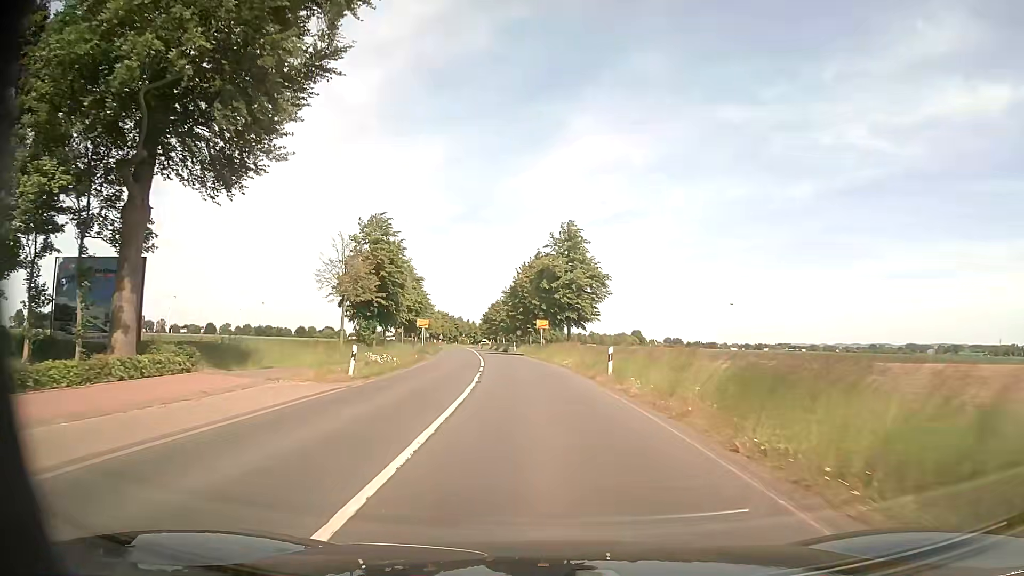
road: secondary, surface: asphalt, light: Day
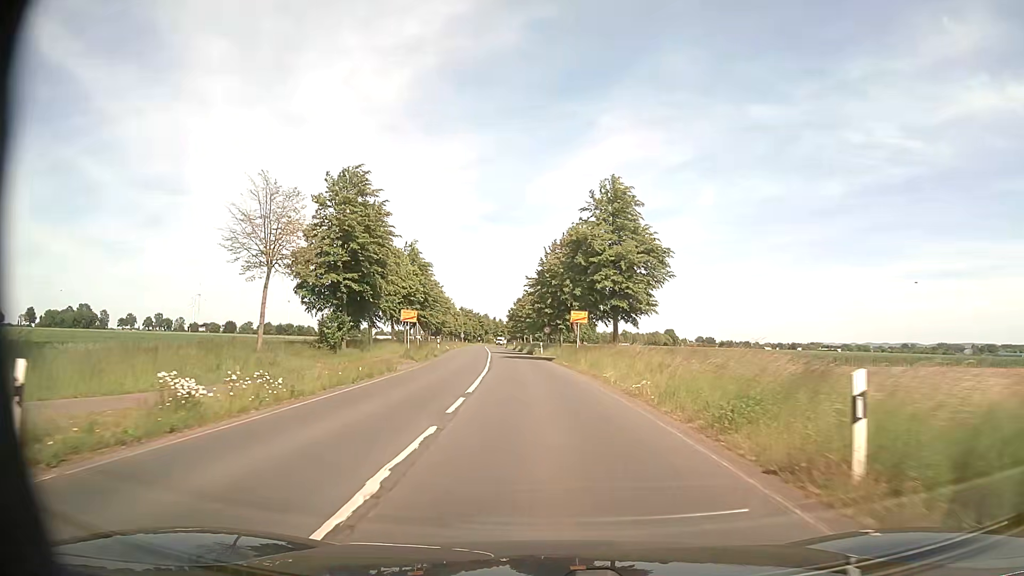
(-0.4, +16.2) m; -3°
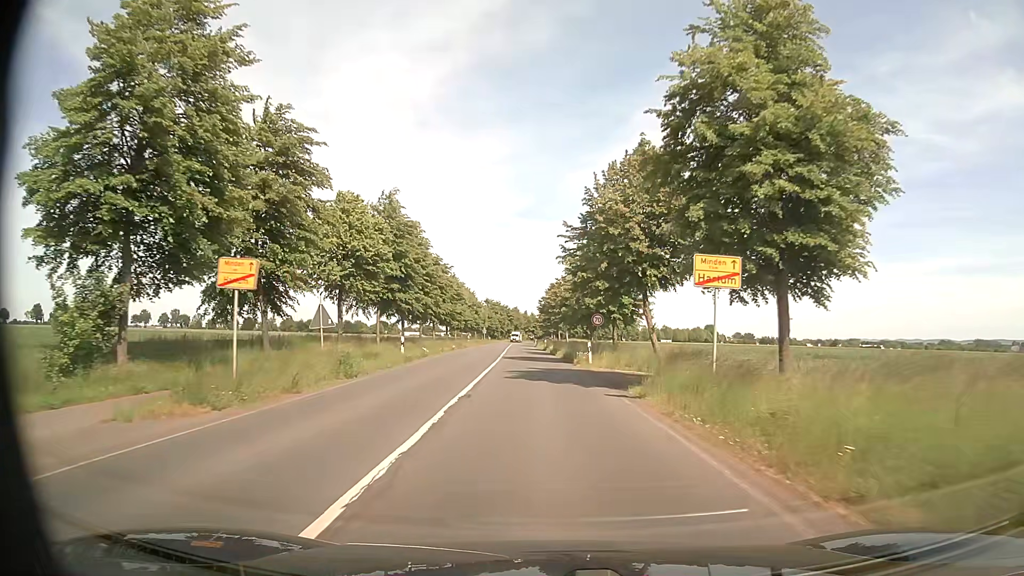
(-0.7, +25.2) m; -3°
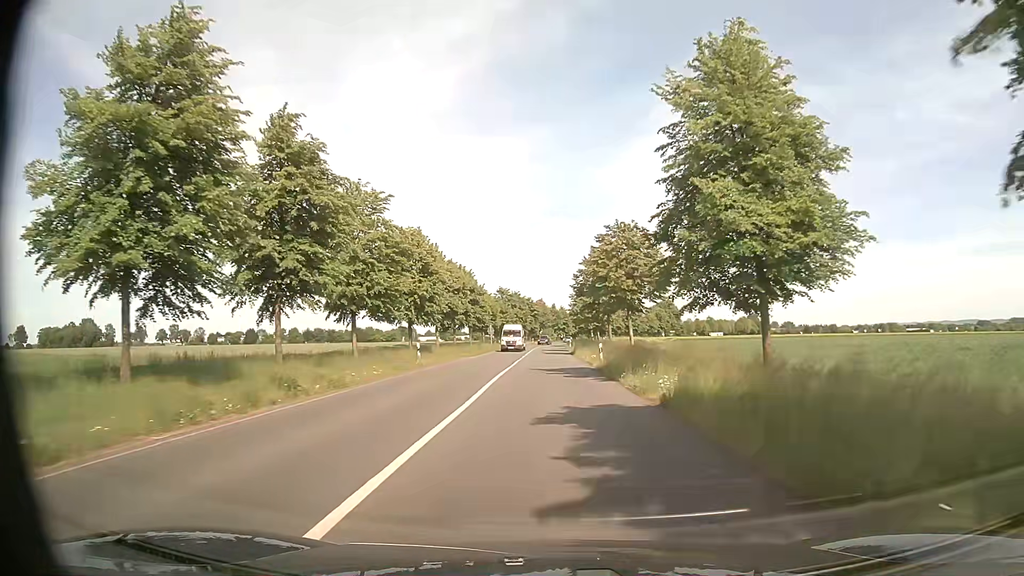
(-1.3, +44.4) m; -3°
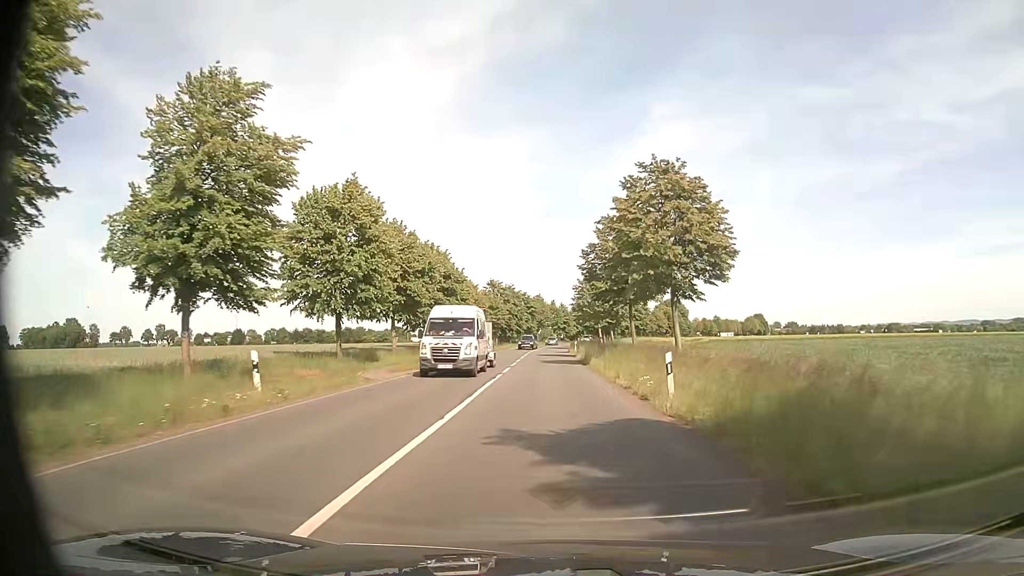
(+0.1, +18.7) m; 0°
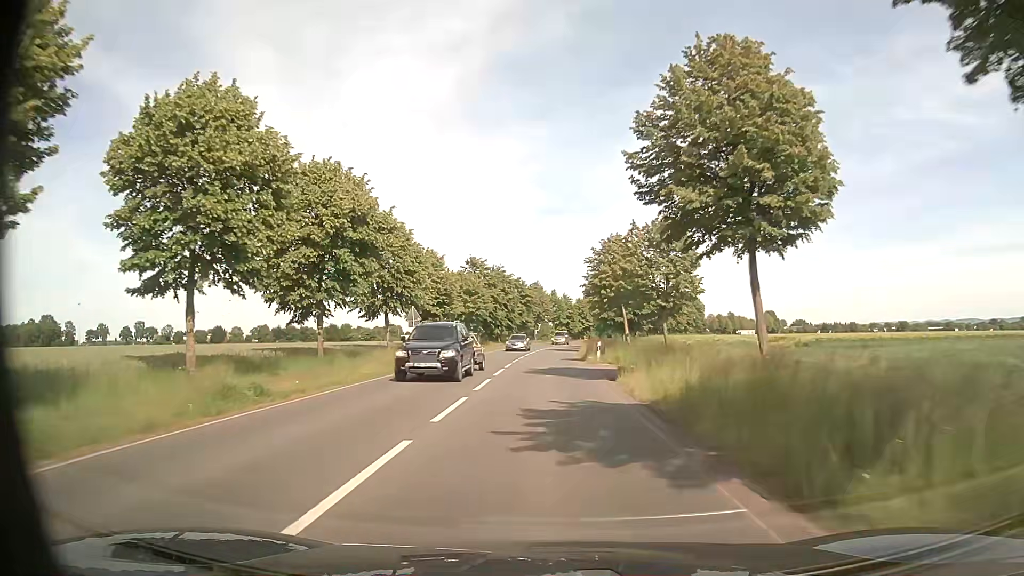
(+0.2, +28.9) m; 0°
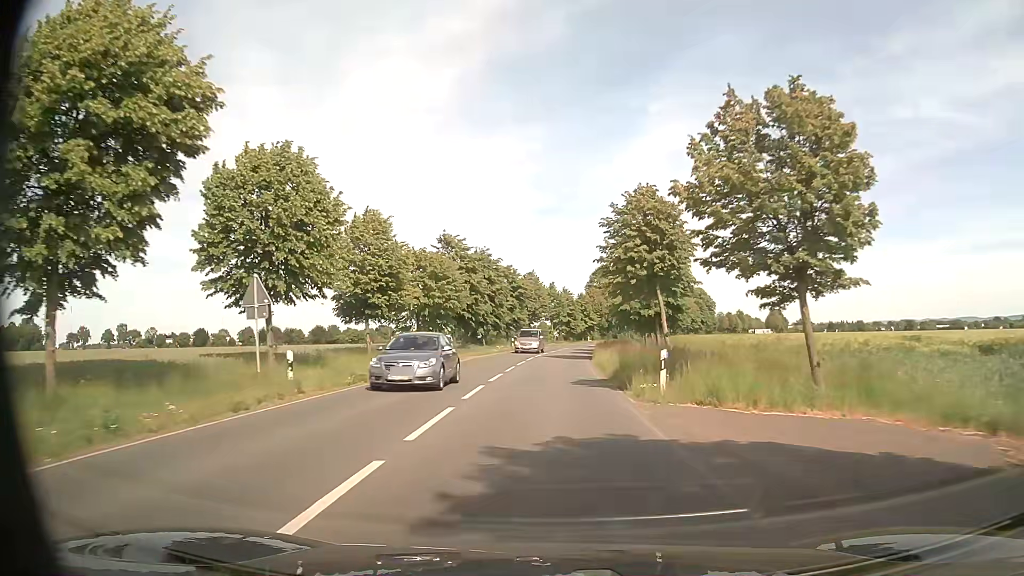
(0.0, +19.9) m; 0°
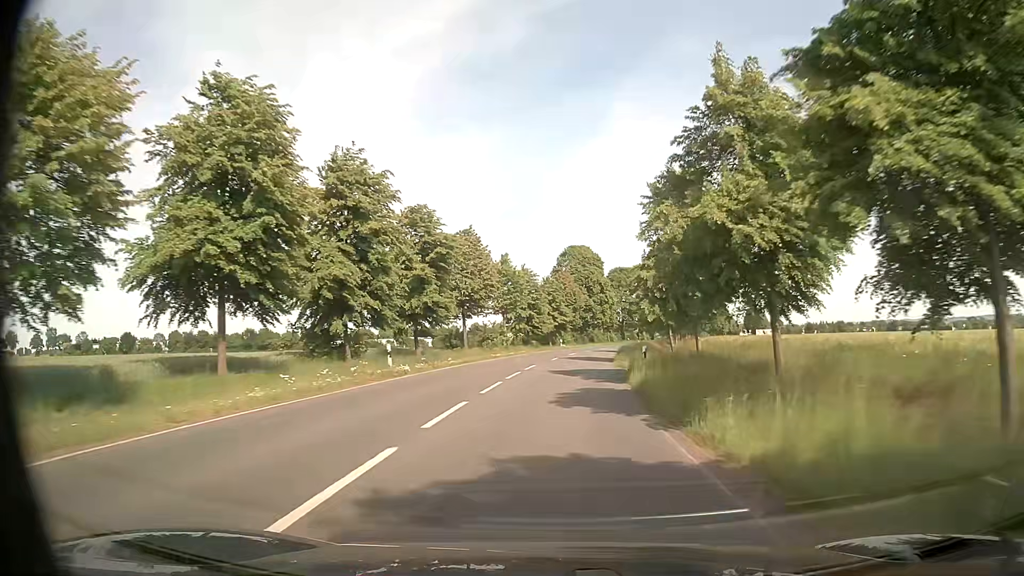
(+0.8, +41.1) m; +3°
(0, +10) (+1, +20) (+1, +30) (+2, +40) (+3, +50) (+5, +60) (+6, +70) (+8, +79) (+10, +89) (+13, +99) m
